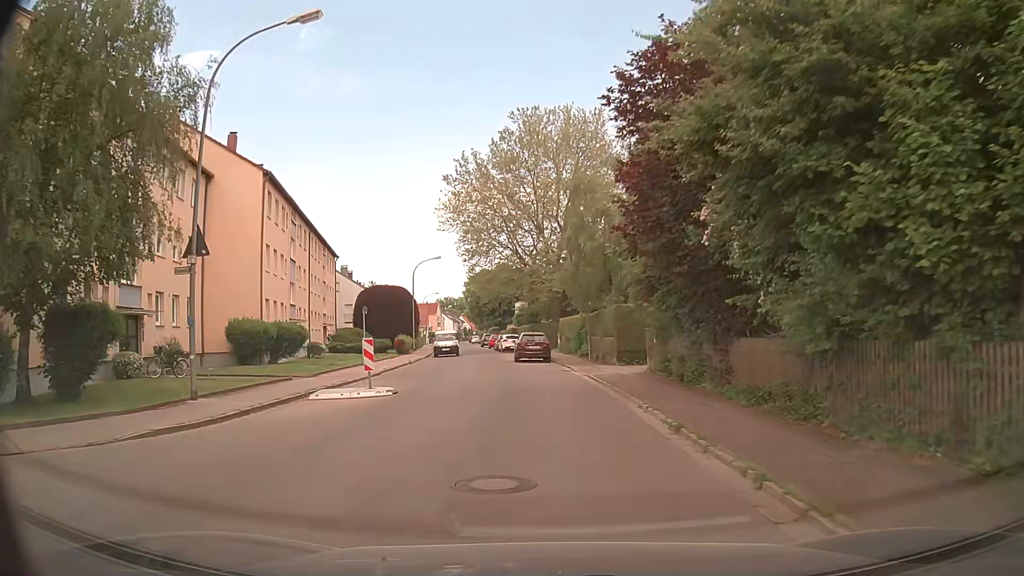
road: unclassified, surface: asphalt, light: Day
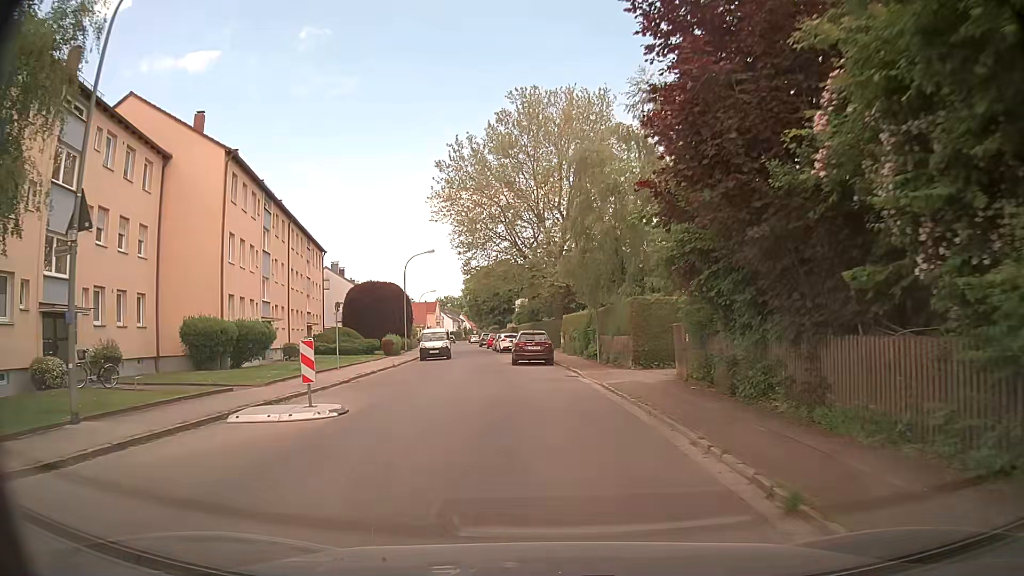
(0.0, +4.4) m; +1°
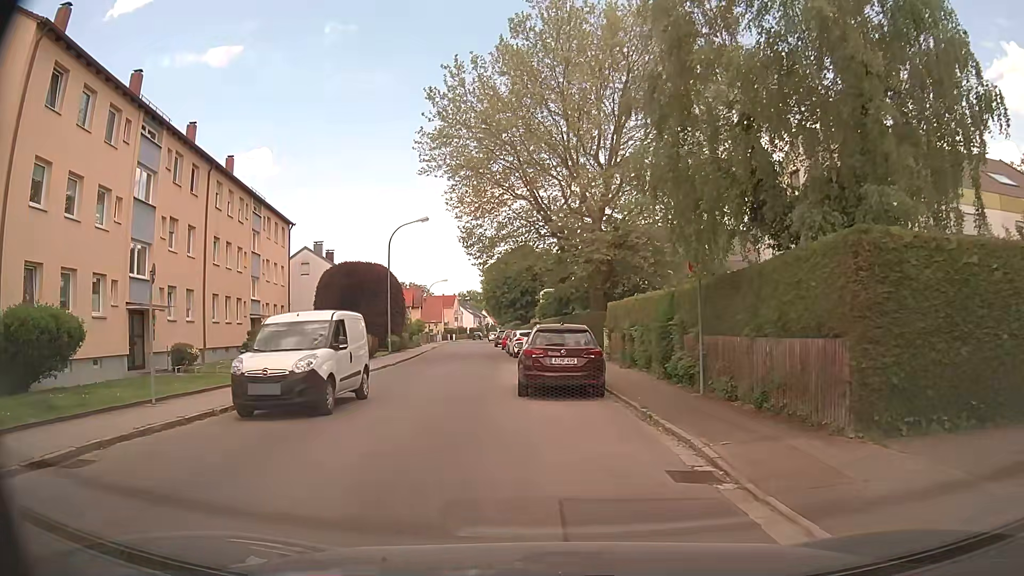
(-0.6, +15.0) m; -3°
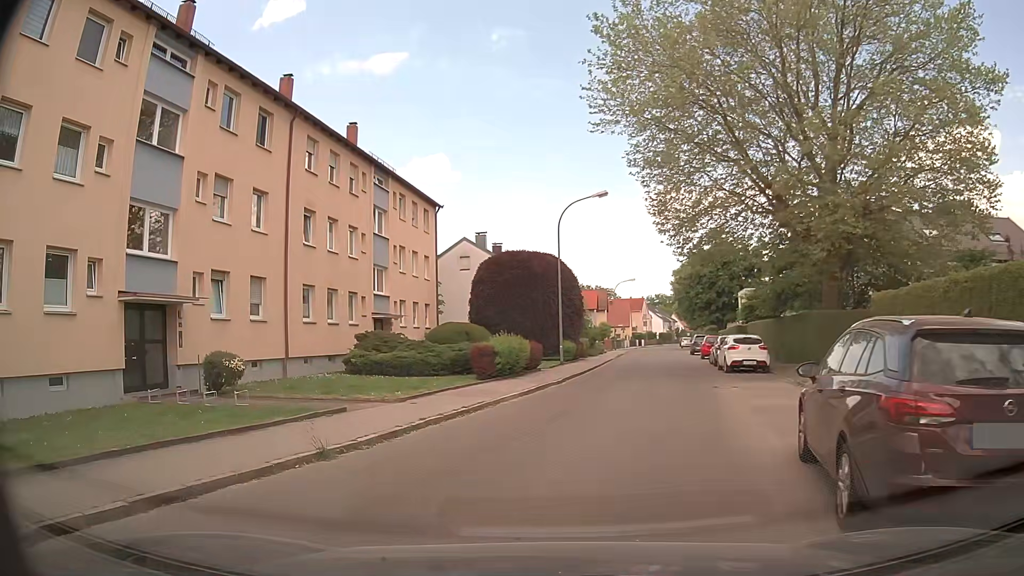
(-0.8, +9.3) m; -16°
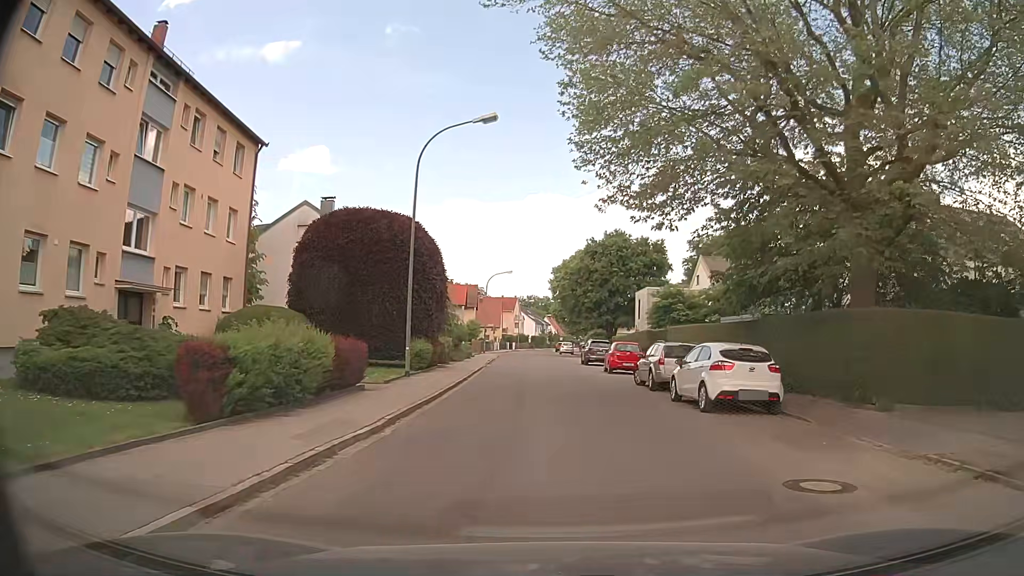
(+0.5, +12.7) m; +11°
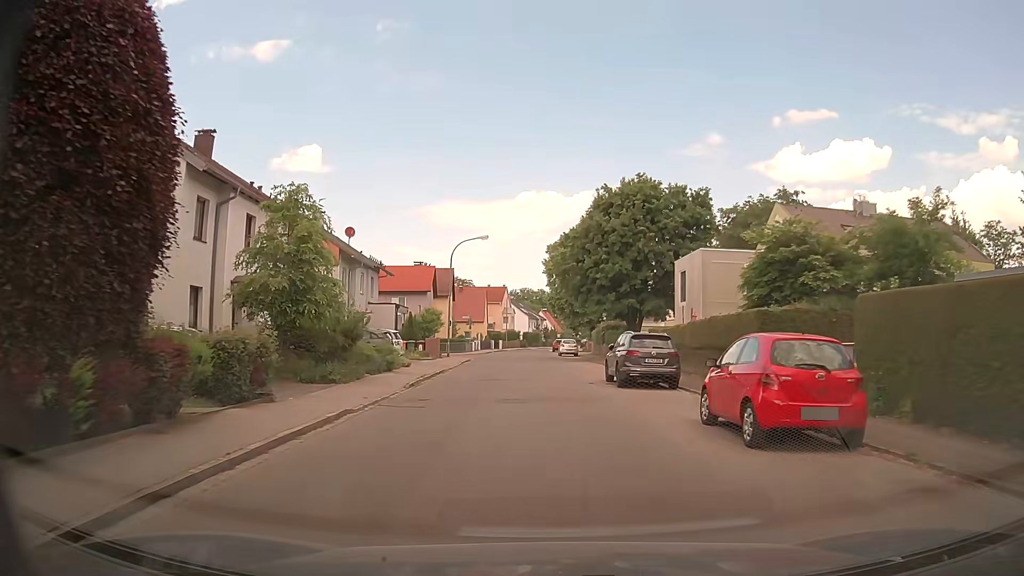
(+0.2, +23.2) m; 0°
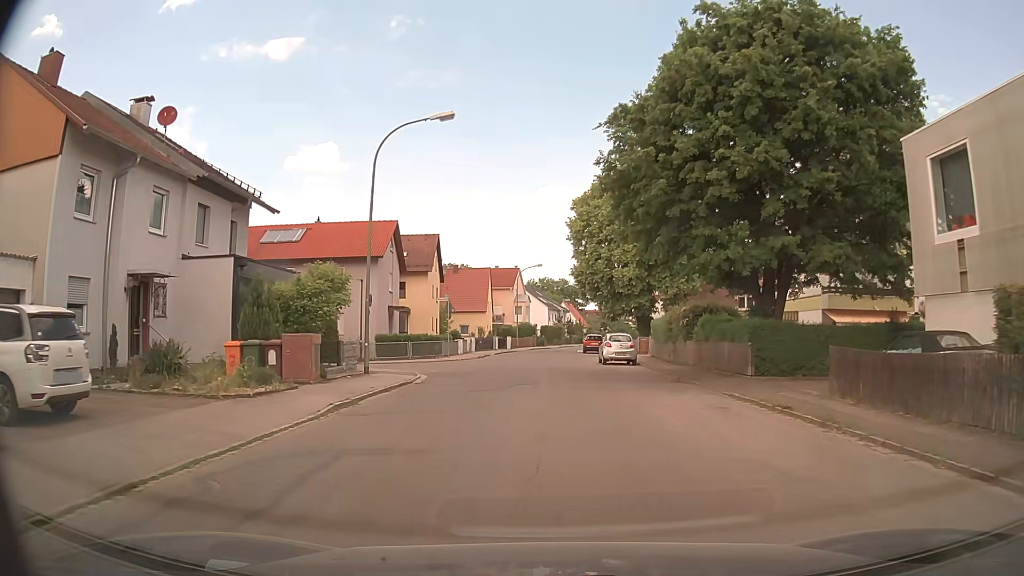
(-0.2, +26.9) m; -1°
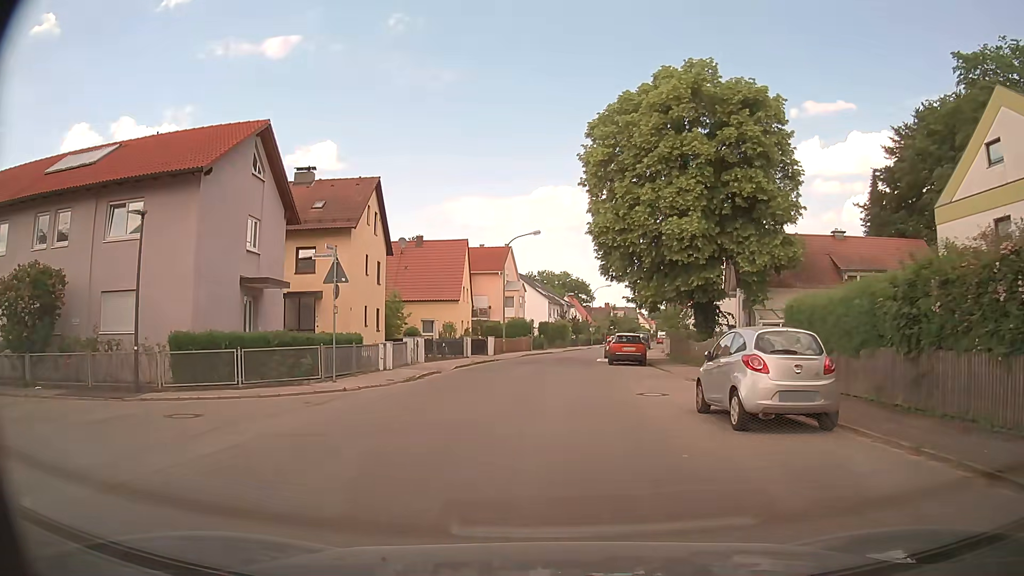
(0.0, +22.3) m; +1°
(0, +10) (0, +20) (0, +30) (+1, +40) (+2, +50) (+4, +60) (+5, +70) (+7, +79) (+10, +89) (+12, +99) m
